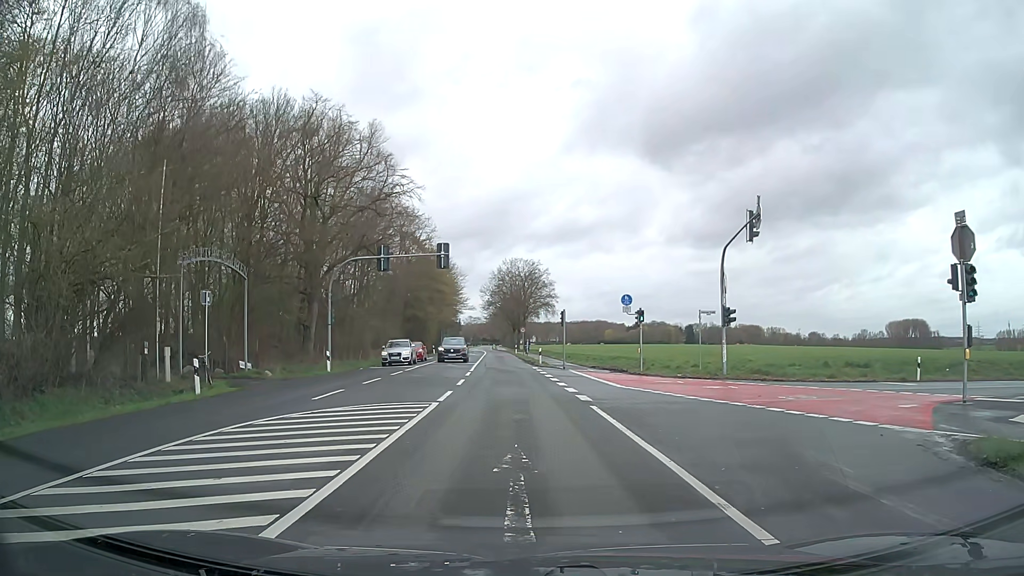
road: secondary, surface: asphalt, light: Day
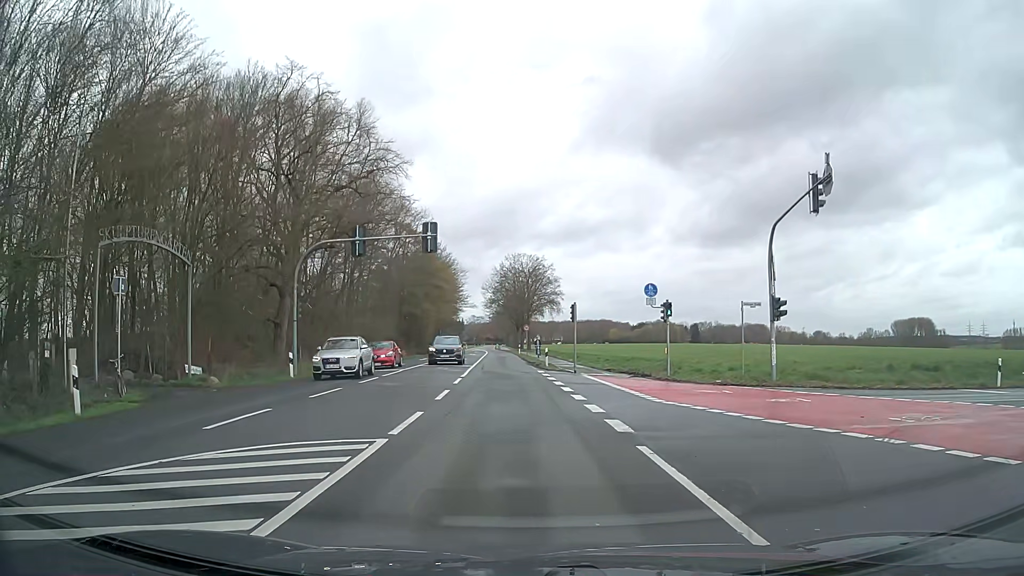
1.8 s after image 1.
(-0.1, +6.3) m; -1°
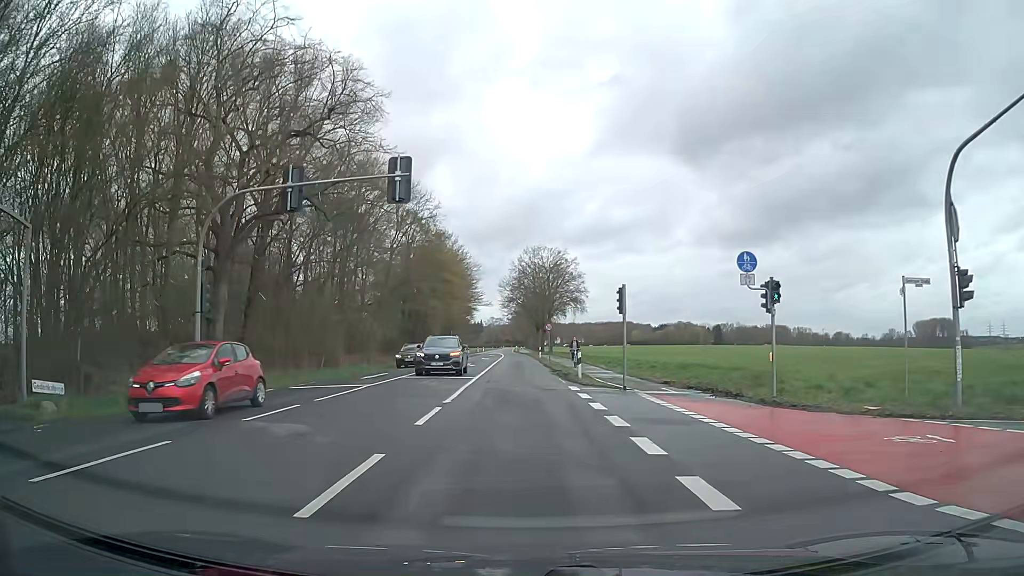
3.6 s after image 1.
(-0.3, +11.2) m; -2°
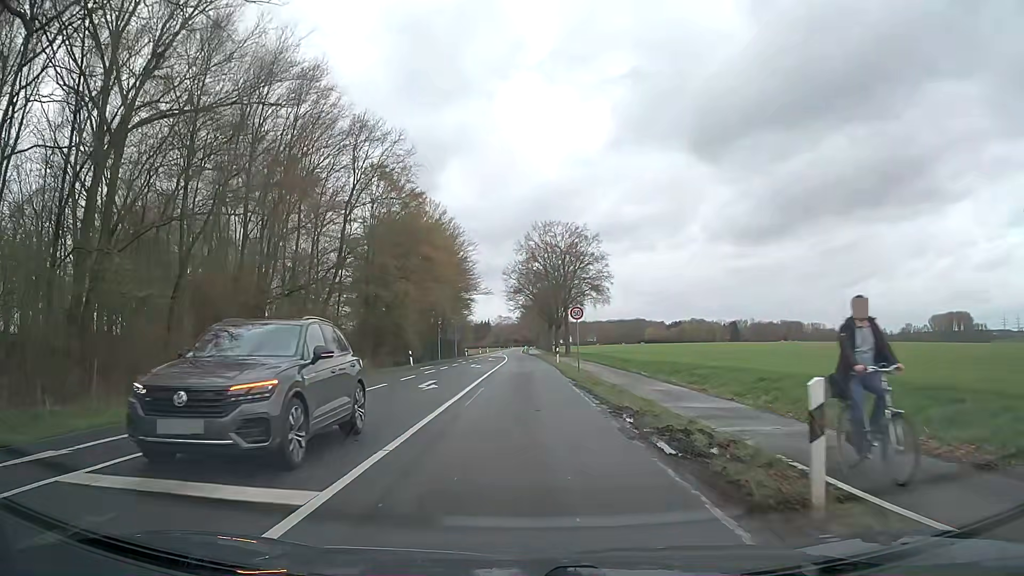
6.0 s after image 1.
(-0.2, +21.8) m; -1°
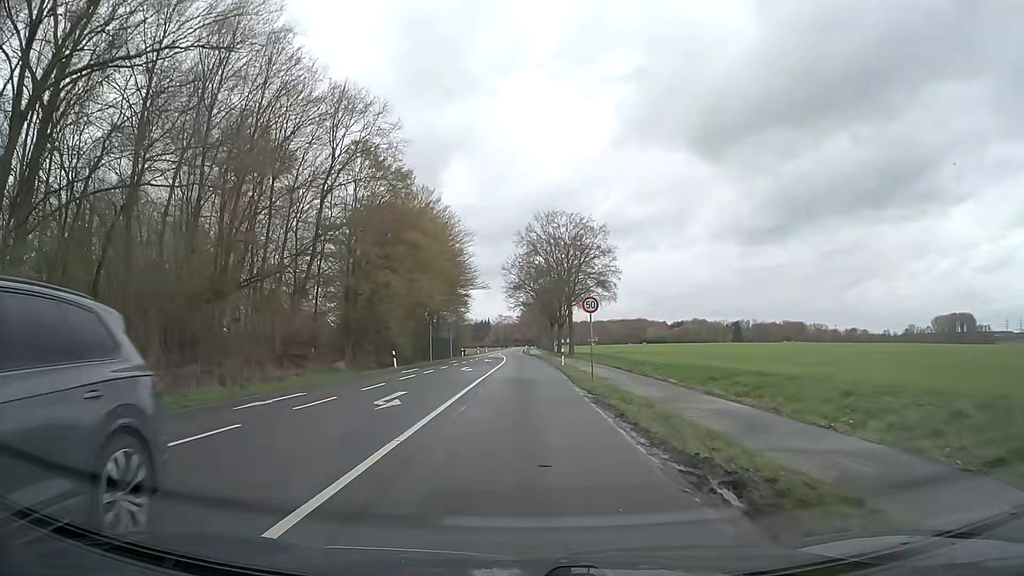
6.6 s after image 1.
(0.0, +6.3) m; 0°
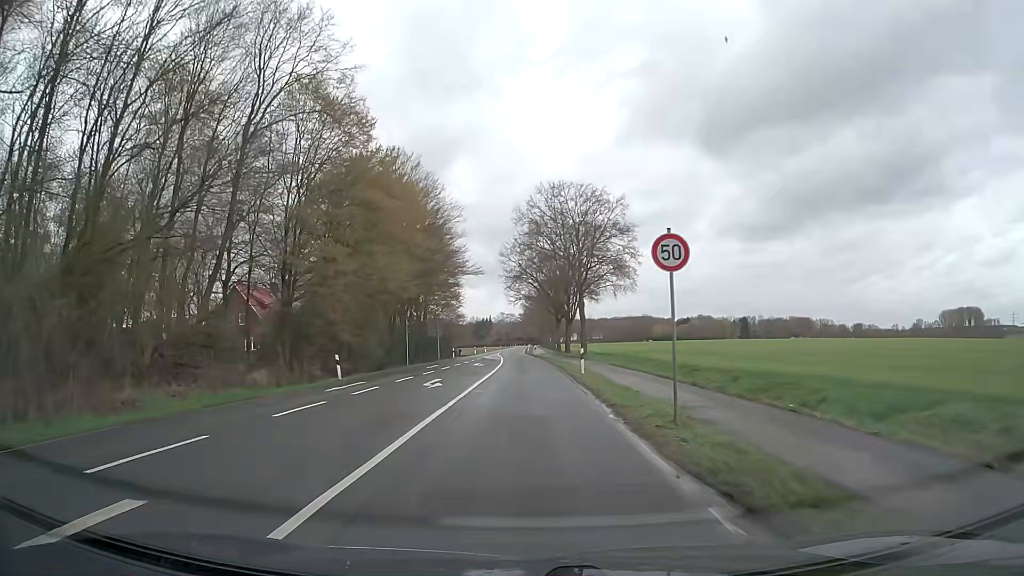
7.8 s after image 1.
(0.0, +13.5) m; 0°
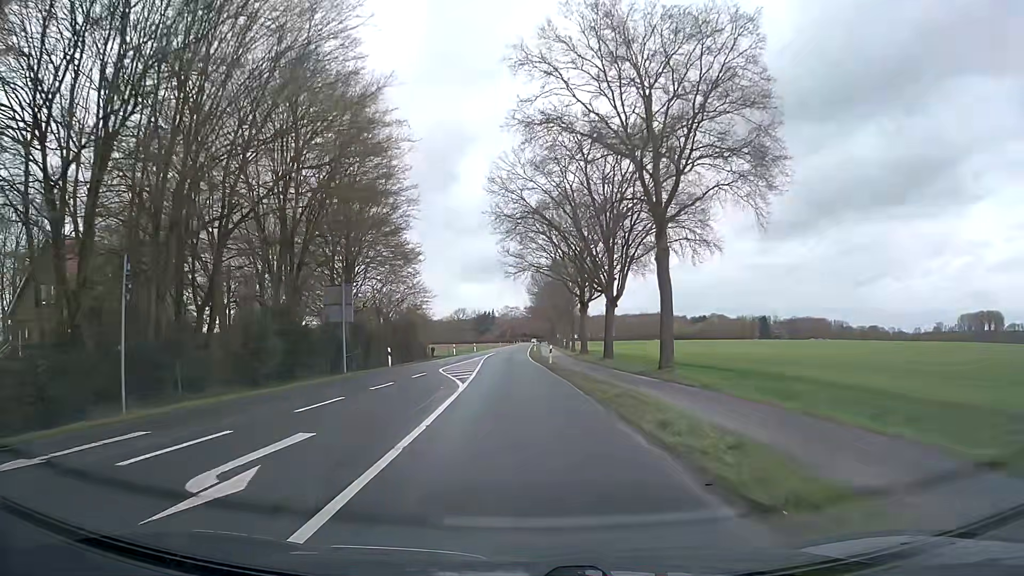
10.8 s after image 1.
(-0.4, +36.3) m; -1°
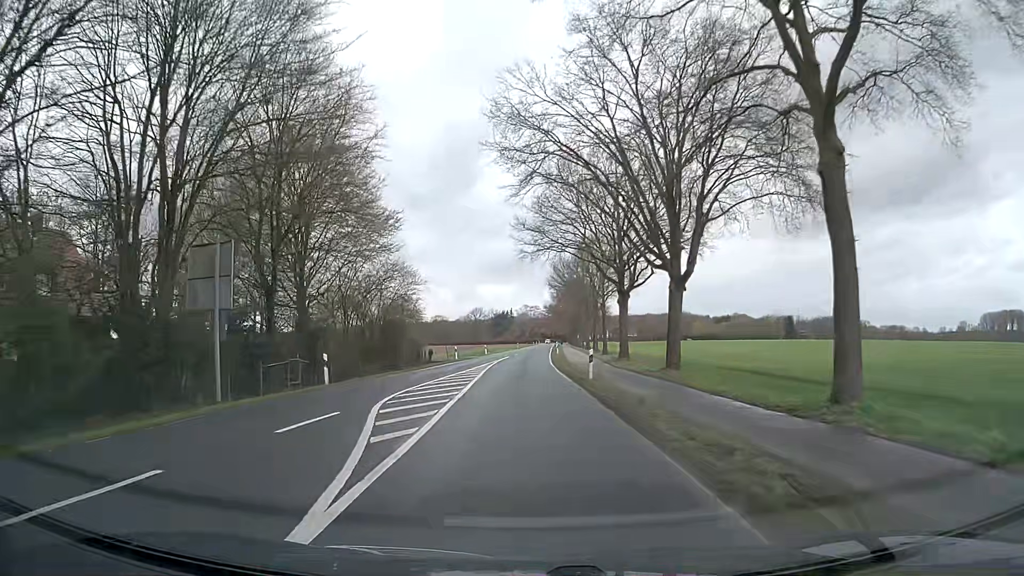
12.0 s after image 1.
(-0.1, +14.9) m; -1°
(0, +10) (0, +20) (0, +30) (0, +40) (0, +50) (0, +60) (0, +70) (+1, +80) (+1, +90) (+2, +100) m
